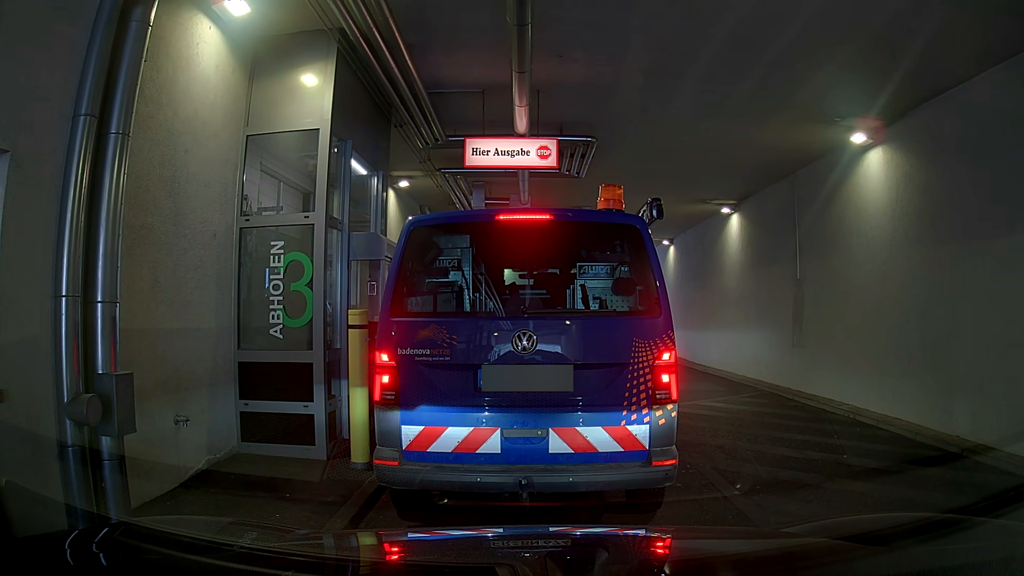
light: Day
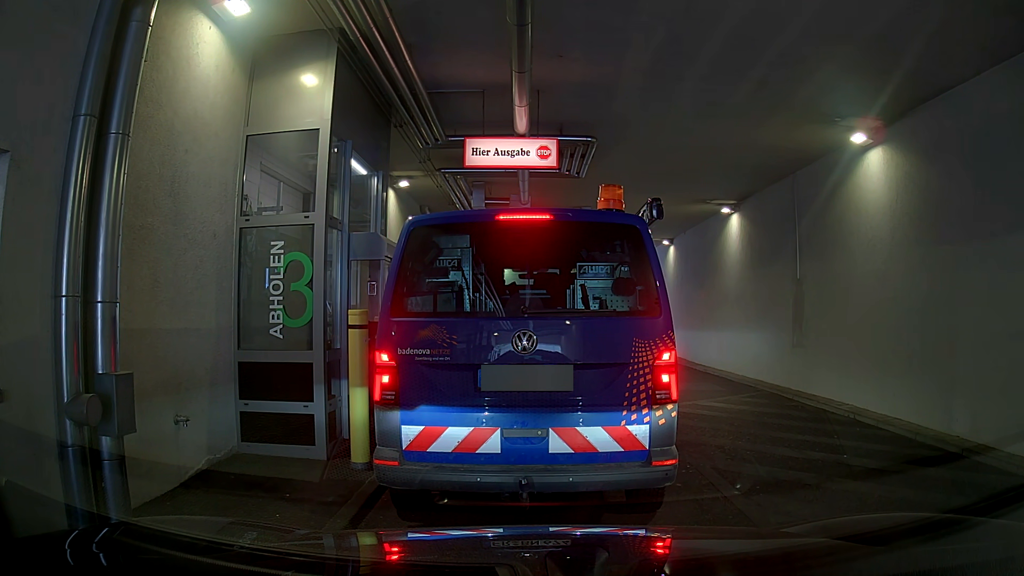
(0.0, 0.0) m; 0°
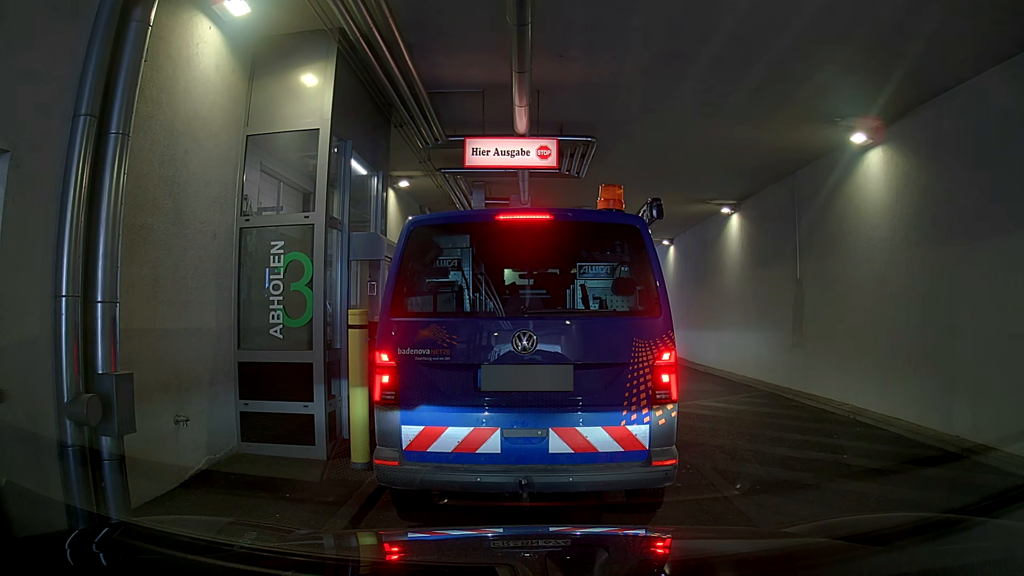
(0.0, 0.0) m; 0°
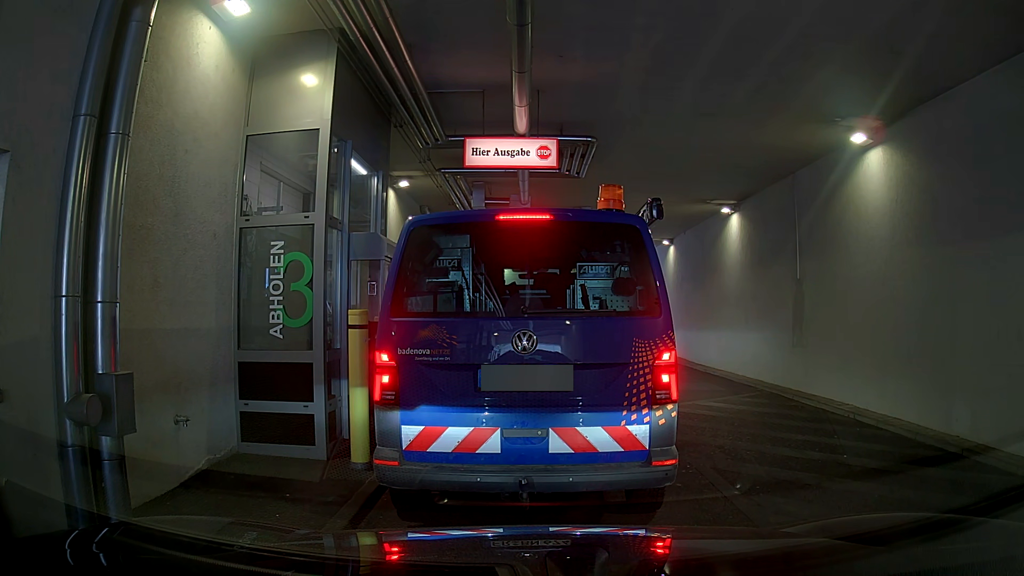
(0.0, 0.0) m; 0°
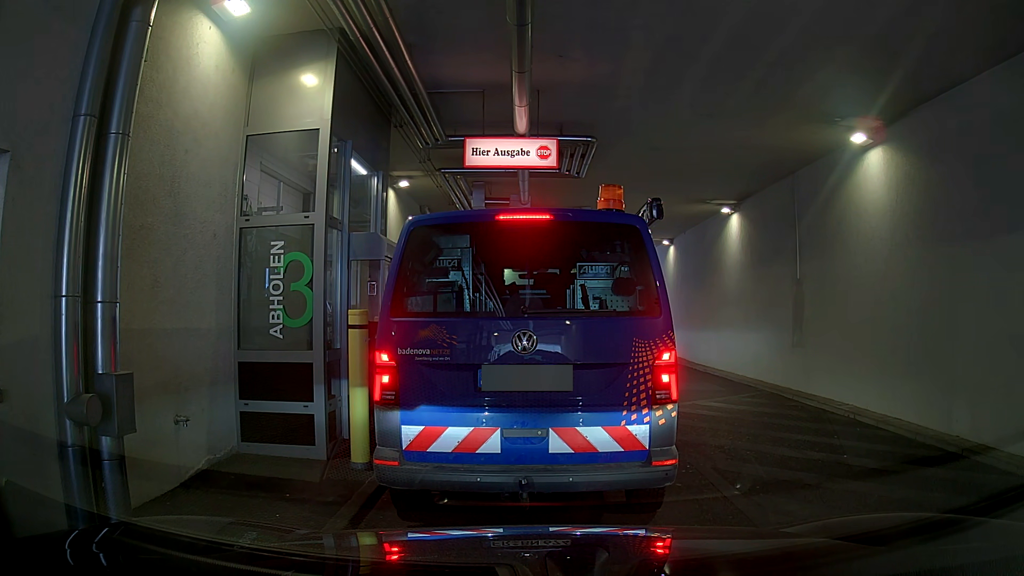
(0.0, 0.0) m; 0°
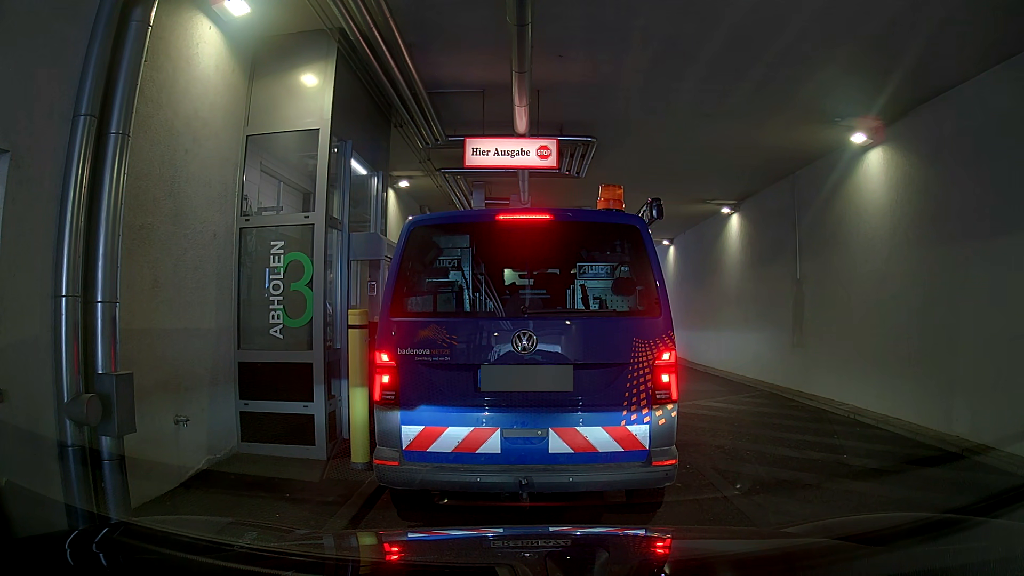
(0.0, 0.0) m; 0°
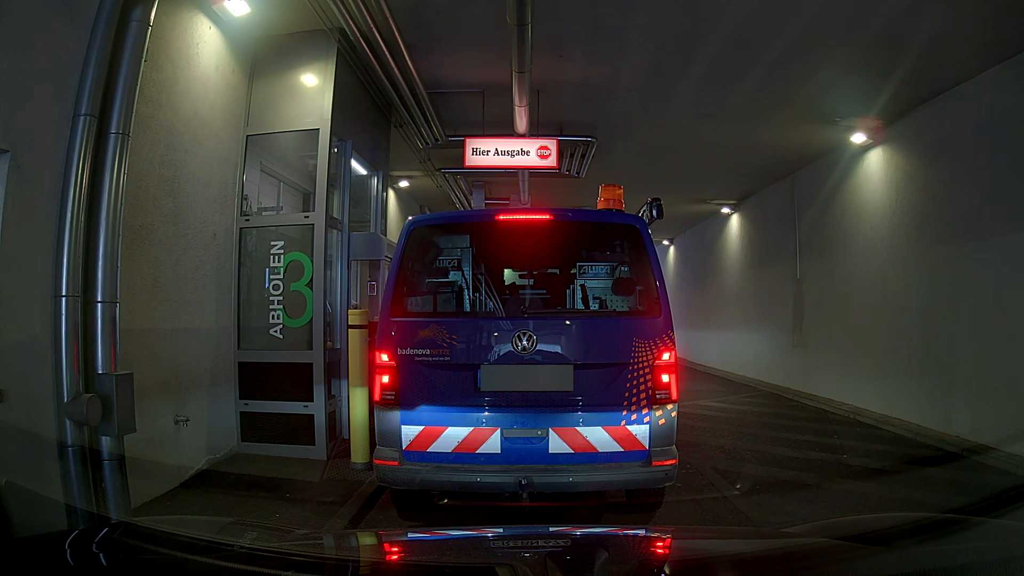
(0.0, 0.0) m; 0°
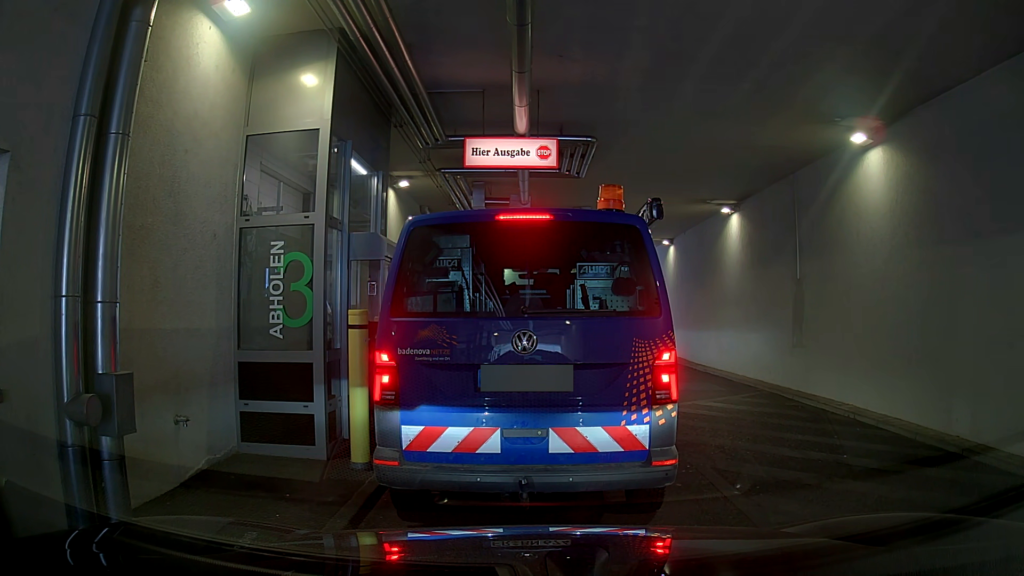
(0.0, 0.0) m; 0°
